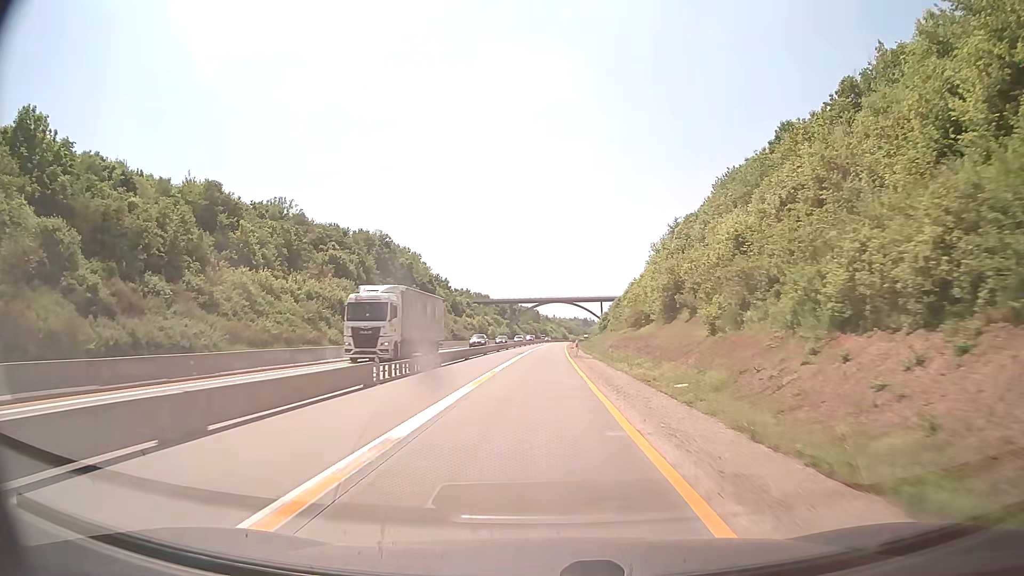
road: motorway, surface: concrete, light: Day
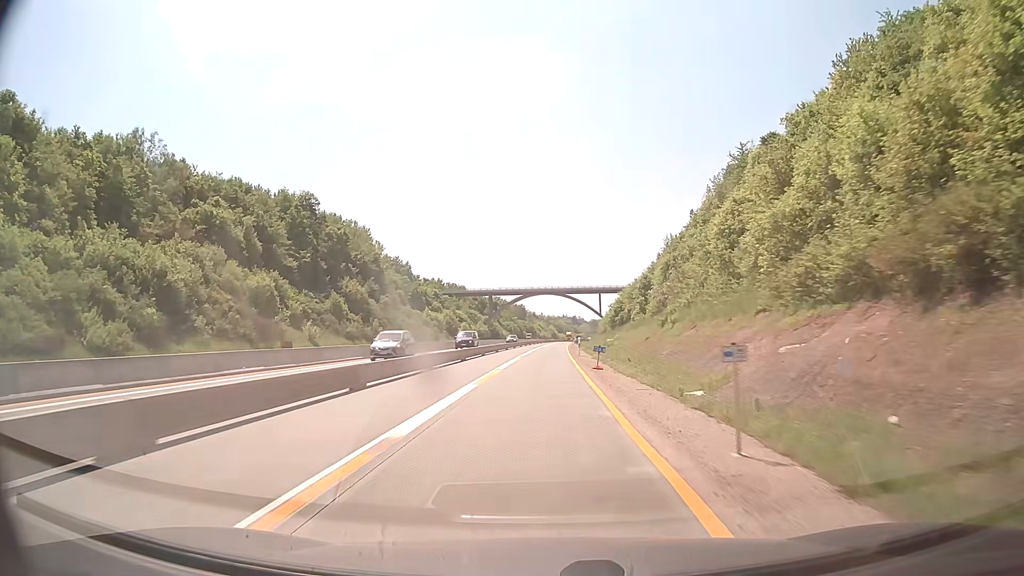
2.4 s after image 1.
(+0.6, +52.4) m; +1°
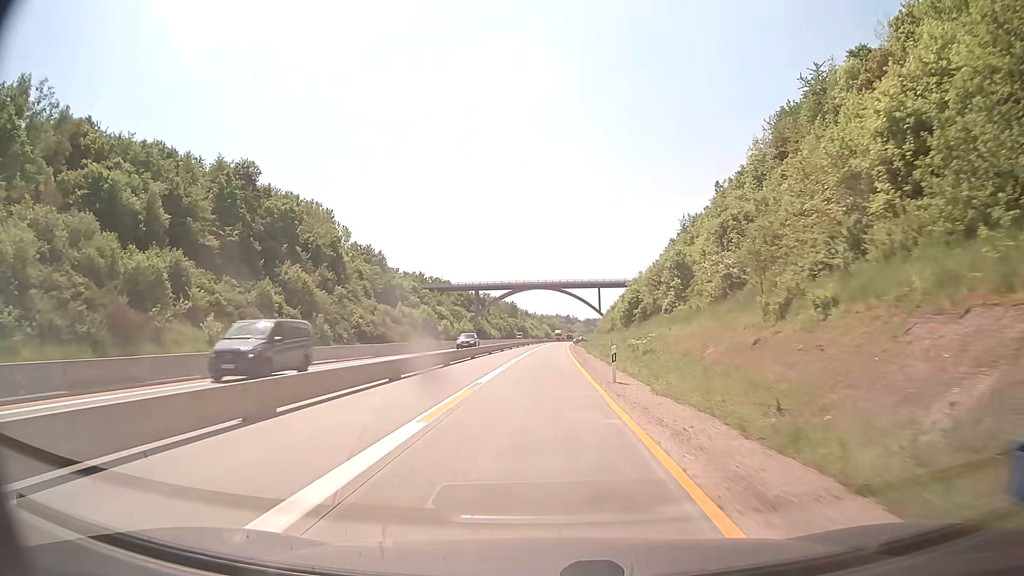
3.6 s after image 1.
(+0.2, +26.2) m; +1°
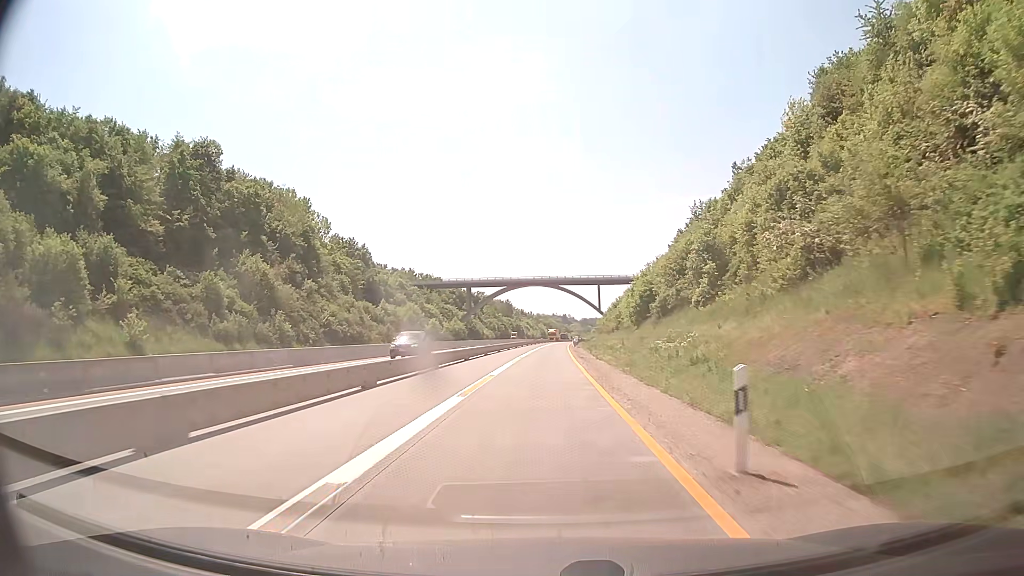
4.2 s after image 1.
(0.0, +13.1) m; 0°
(0, +10) (0, +20) (0, +30) (0, +40) (+1, +50) (+1, +60) (+1, +70) (+1, +80) (+2, +90) (+2, +100) m
